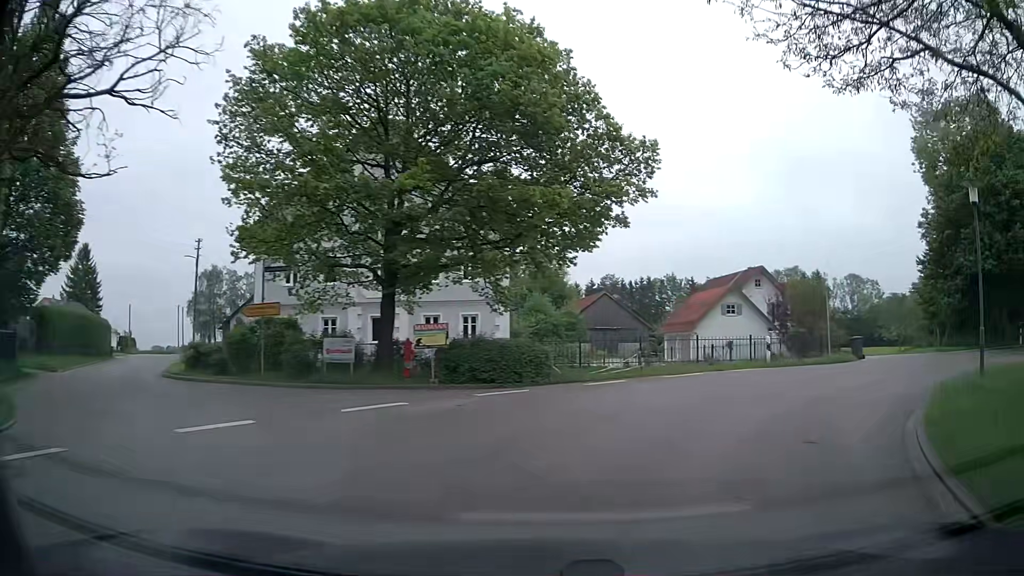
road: tertiary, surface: asphalt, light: Day
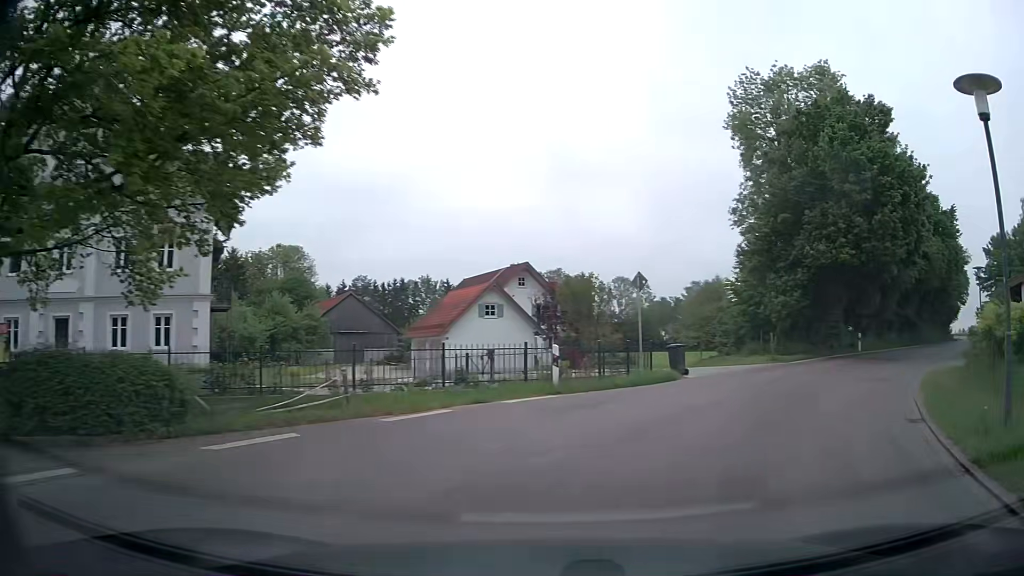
(+1.3, +7.9) m; +21°
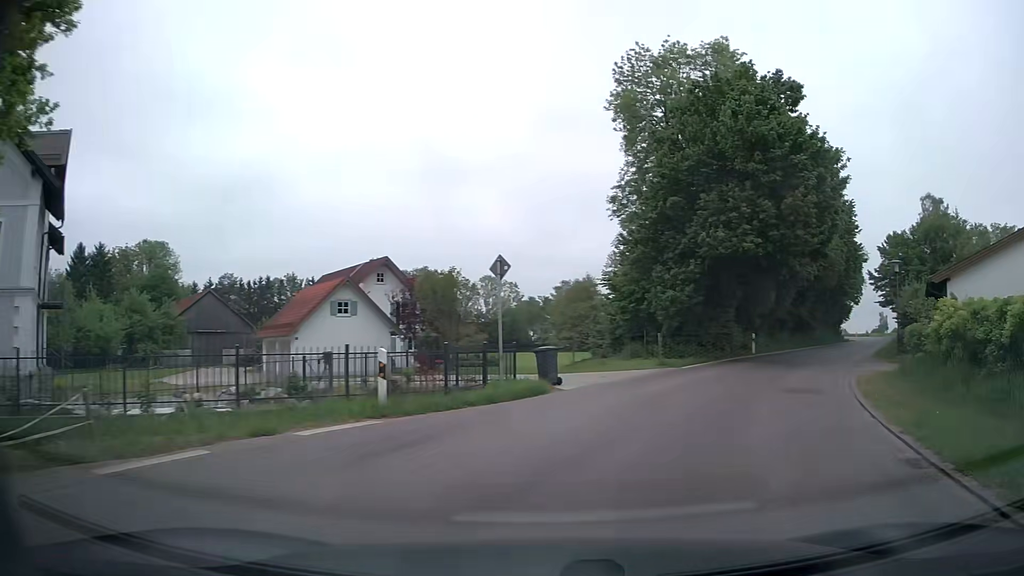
(+0.3, +3.9) m; +10°
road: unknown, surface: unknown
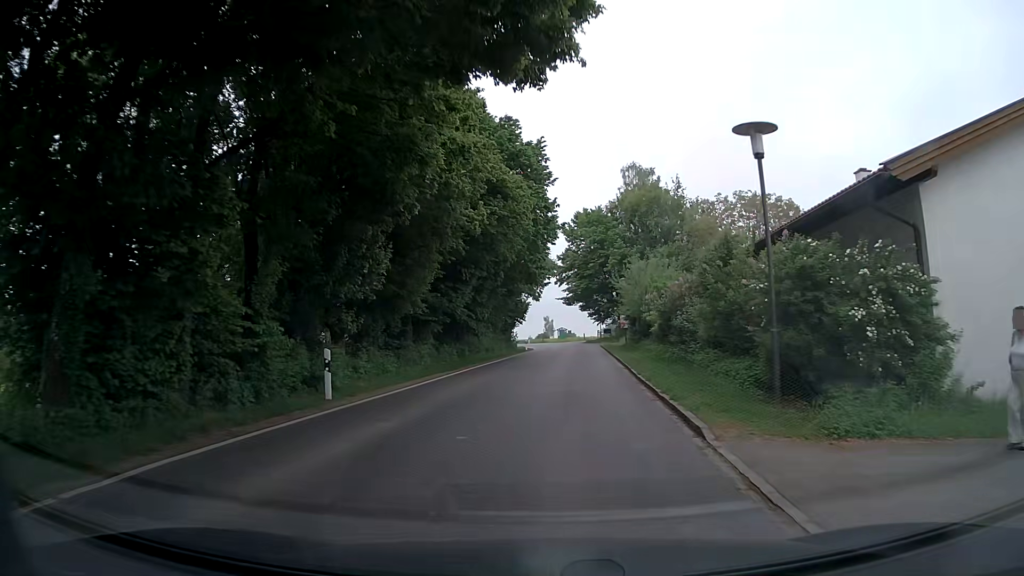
(+7.7, +20.8) m; +30°
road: unclassified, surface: asphalt
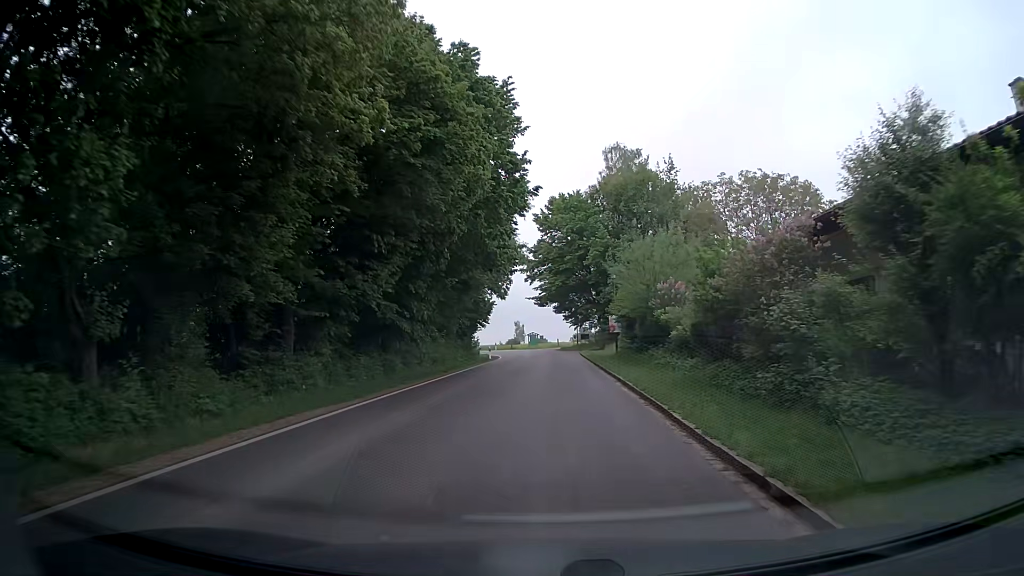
(+0.3, +10.7) m; +2°
